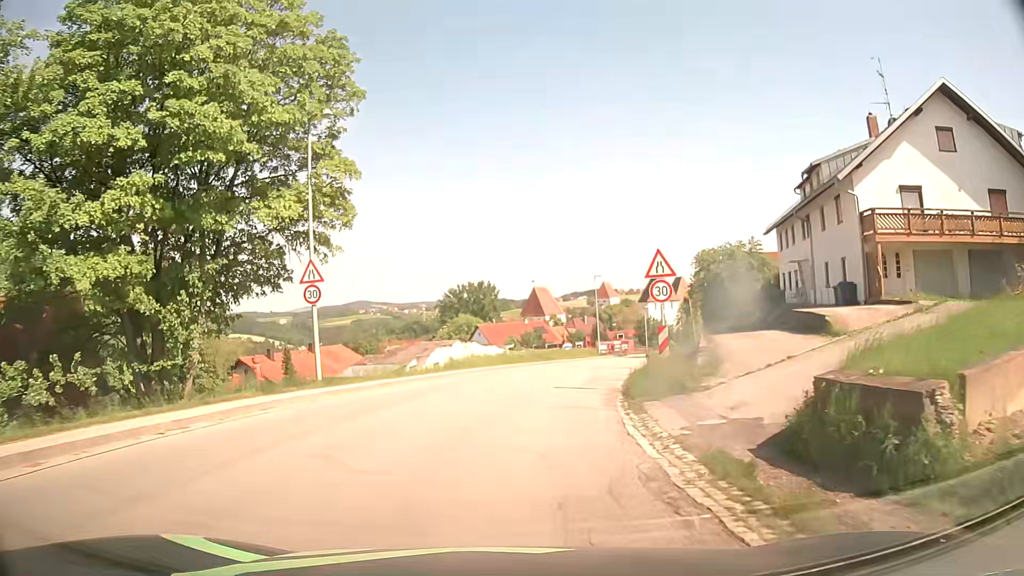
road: secondary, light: Day
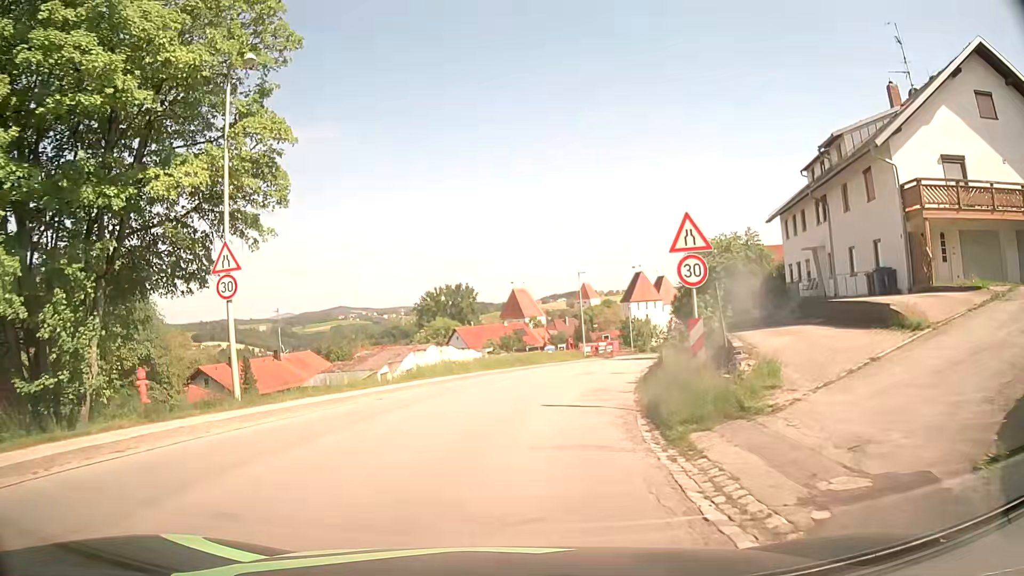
(+0.1, +4.9) m; +2°
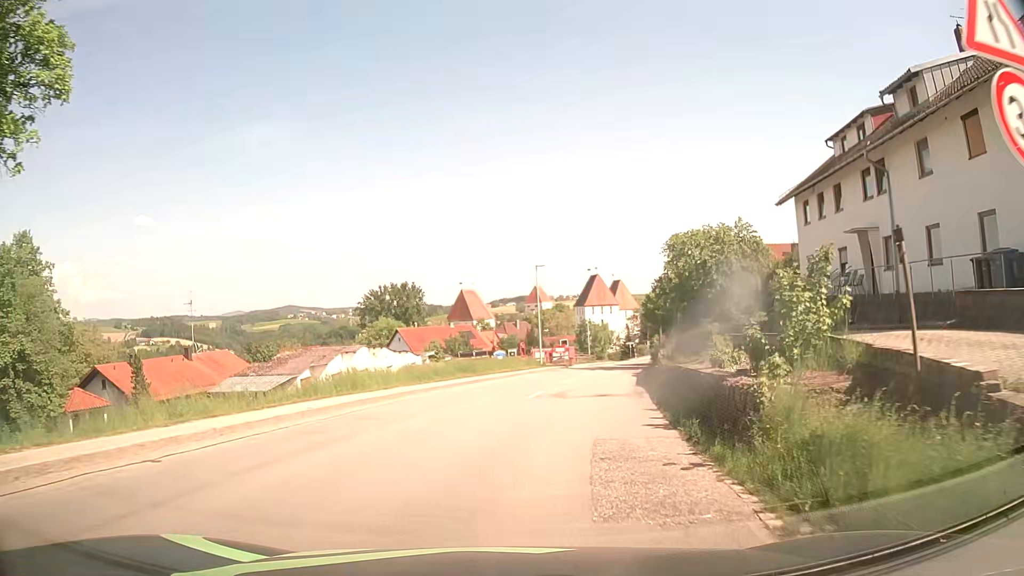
(+0.2, +9.6) m; +3°
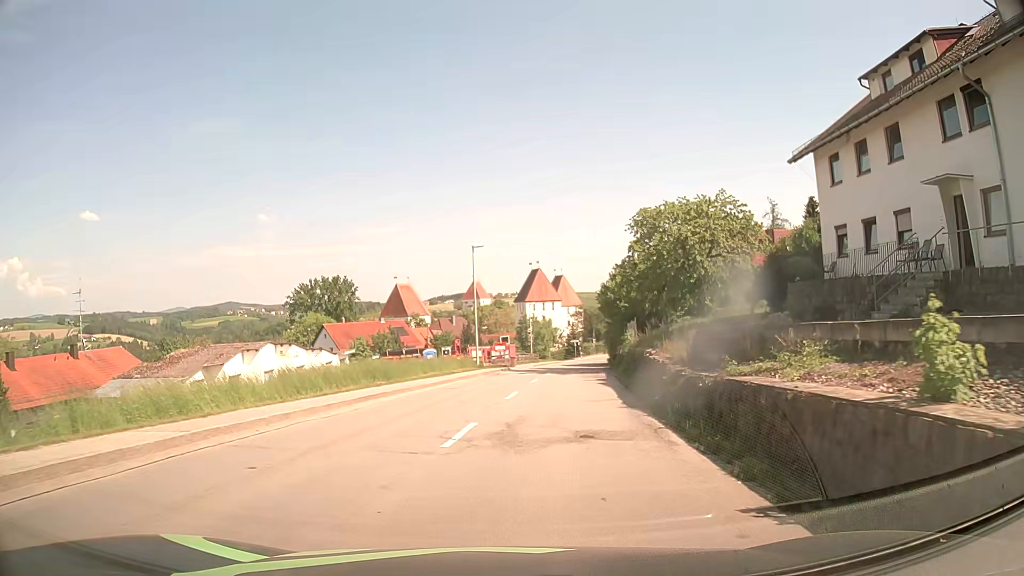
(+0.6, +9.4) m; +6°
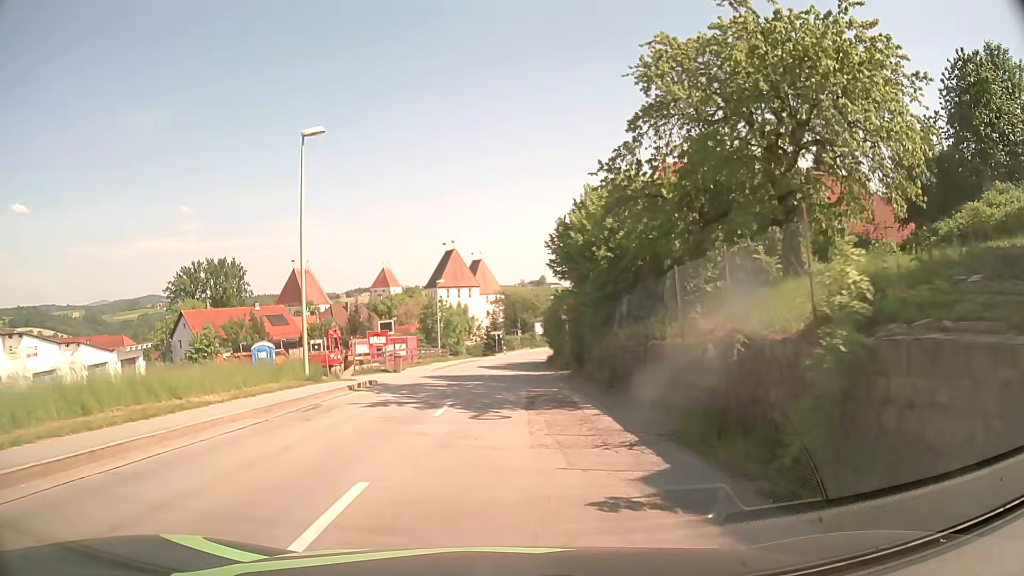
(+1.7, +23.4) m; +7°
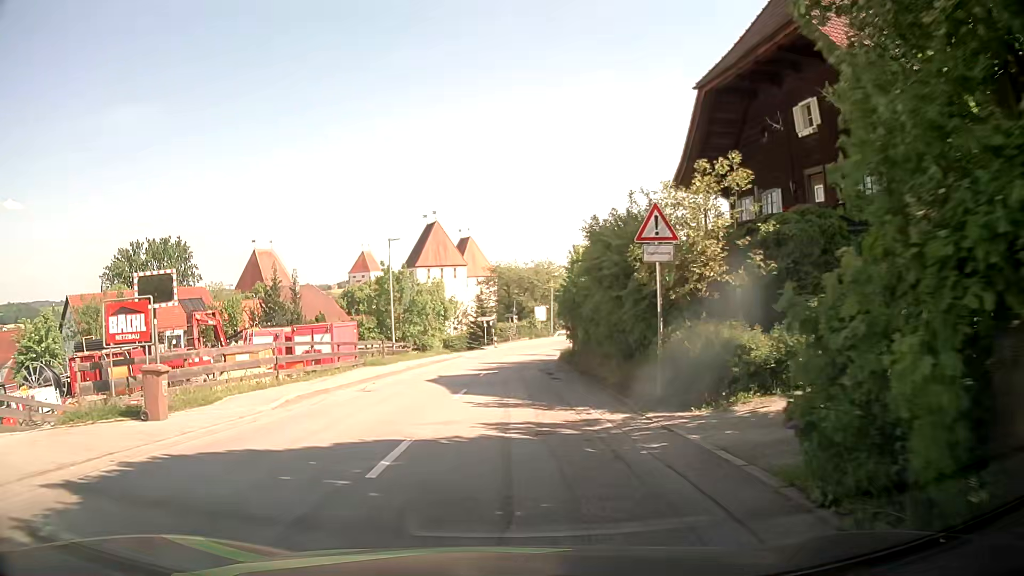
(+0.5, +23.9) m; +1°
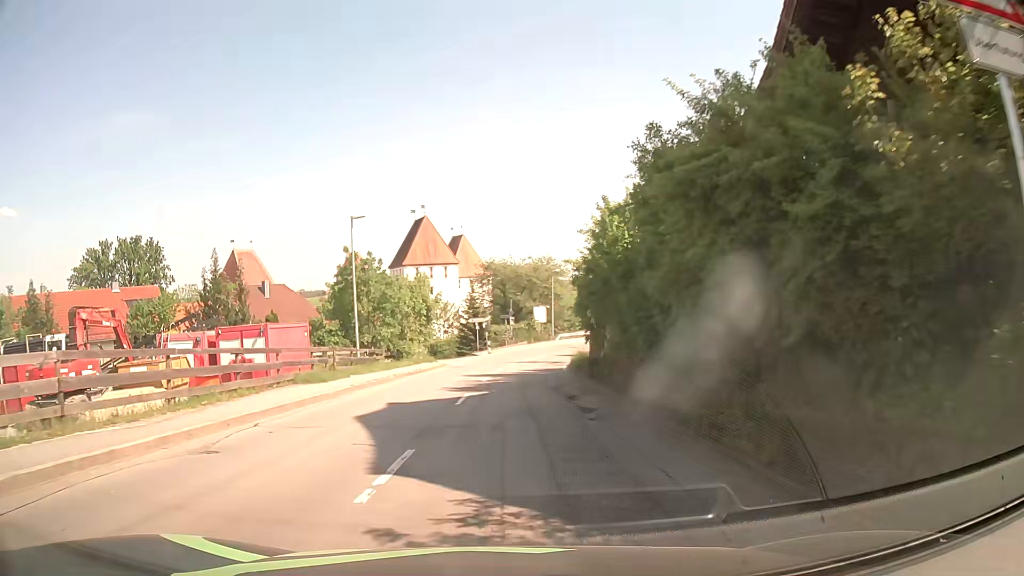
(0.0, +9.8) m; 0°
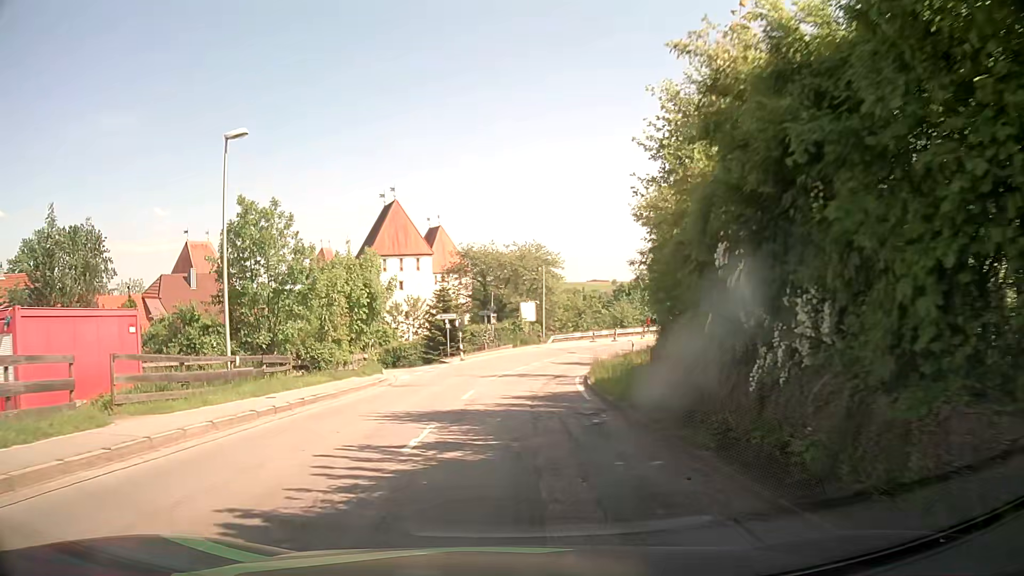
(+0.2, +15.0) m; +1°
(0, +10) (+1, +20) (+2, +30) (+3, +40) (+6, +49) (+10, +59) (+16, +67) (+23, +74) (+30, +80) (+38, +86) m
